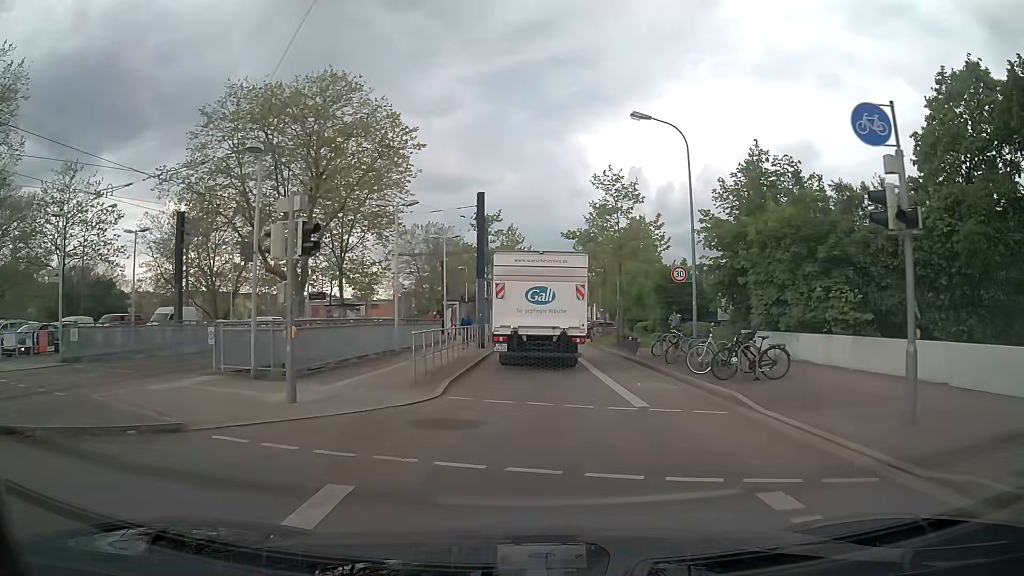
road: secondary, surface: asphalt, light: Day
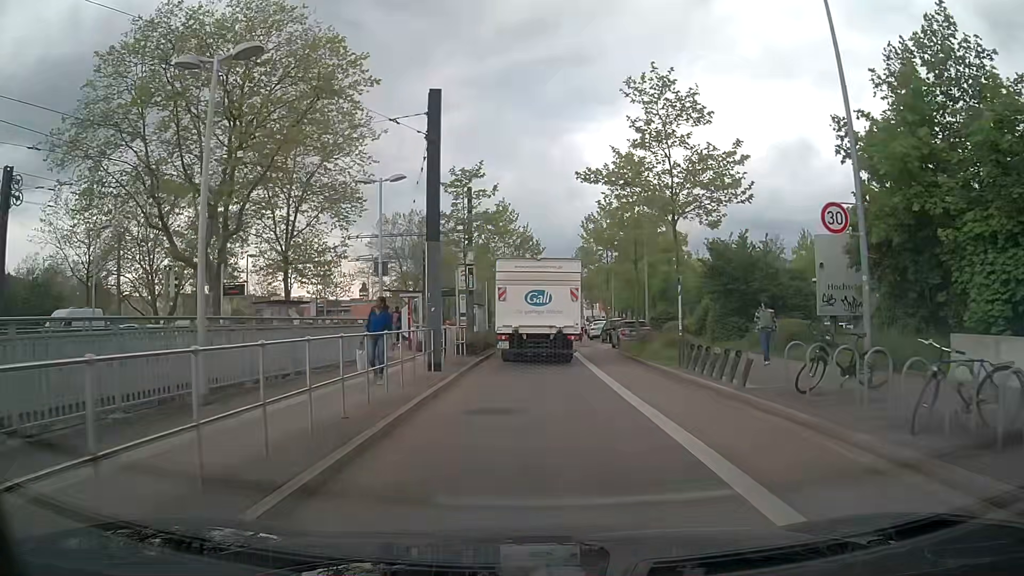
(+0.1, +13.7) m; 0°
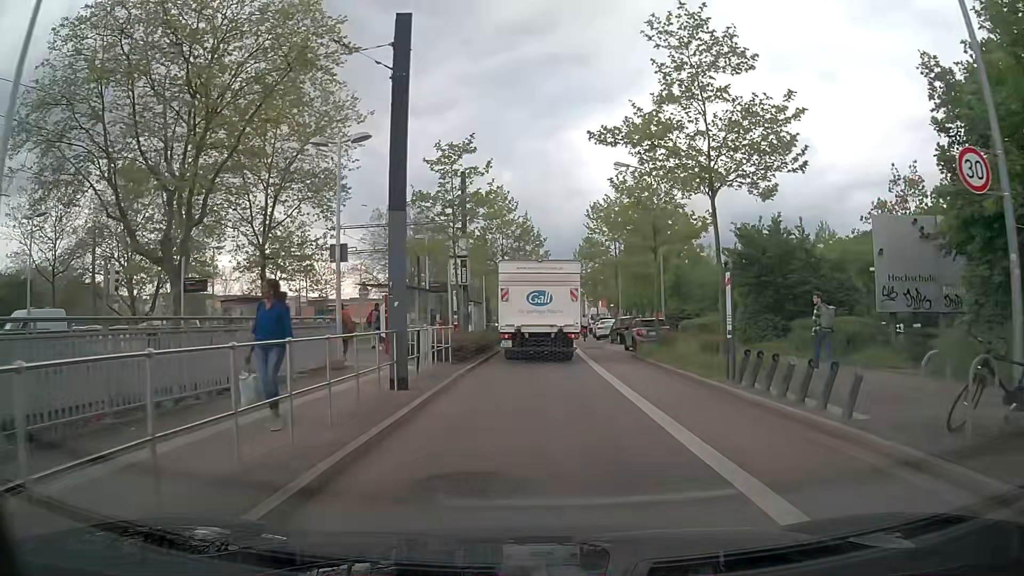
(0.0, +4.4) m; 0°
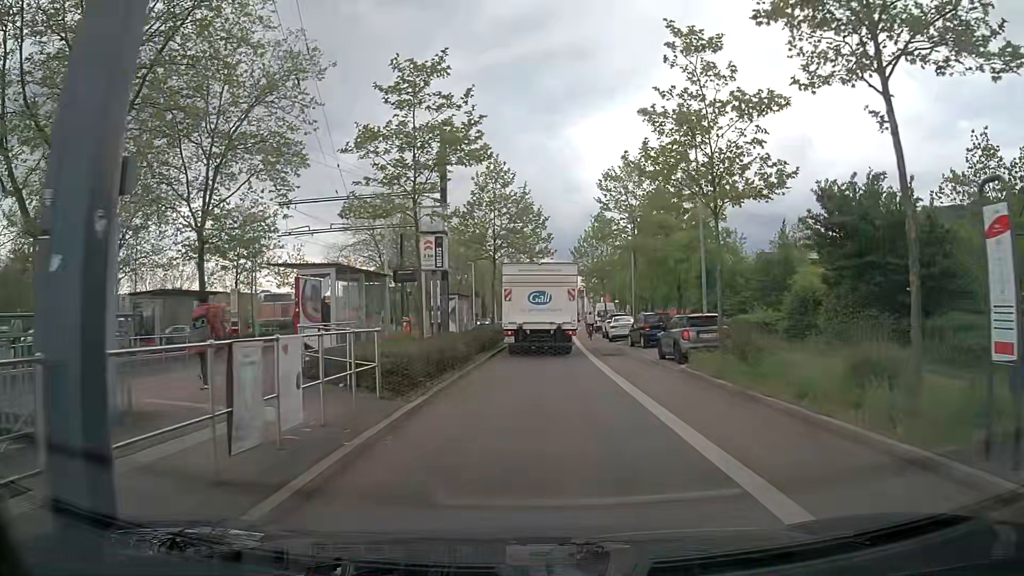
(0.0, +8.7) m; +1°
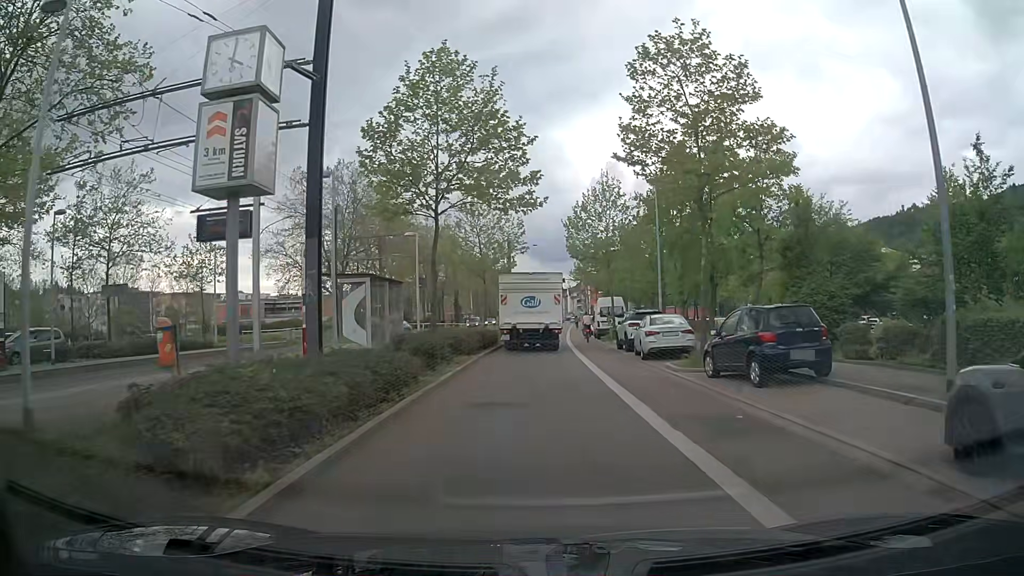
(+0.1, +17.0) m; +1°
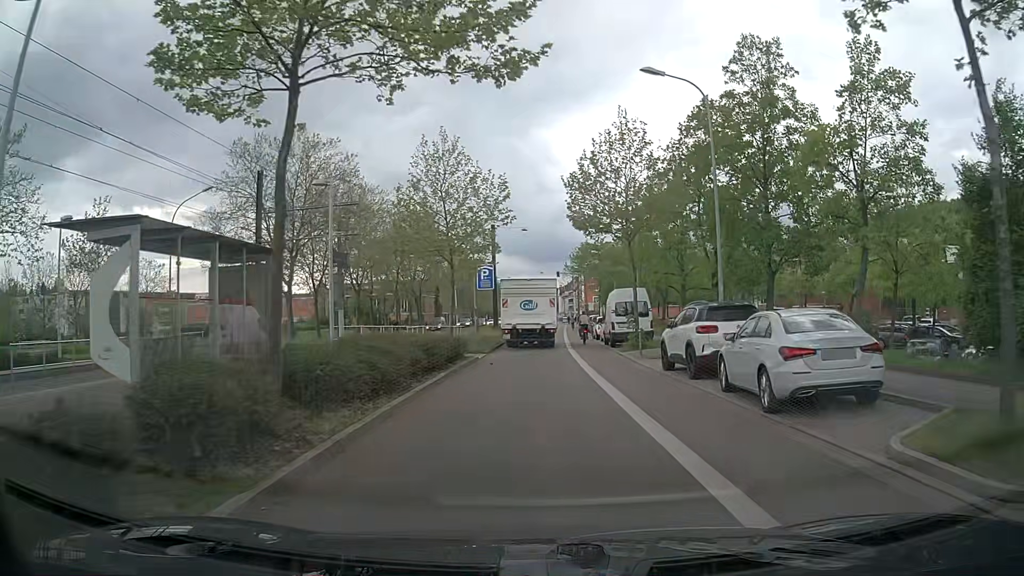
(+0.2, +12.5) m; +1°
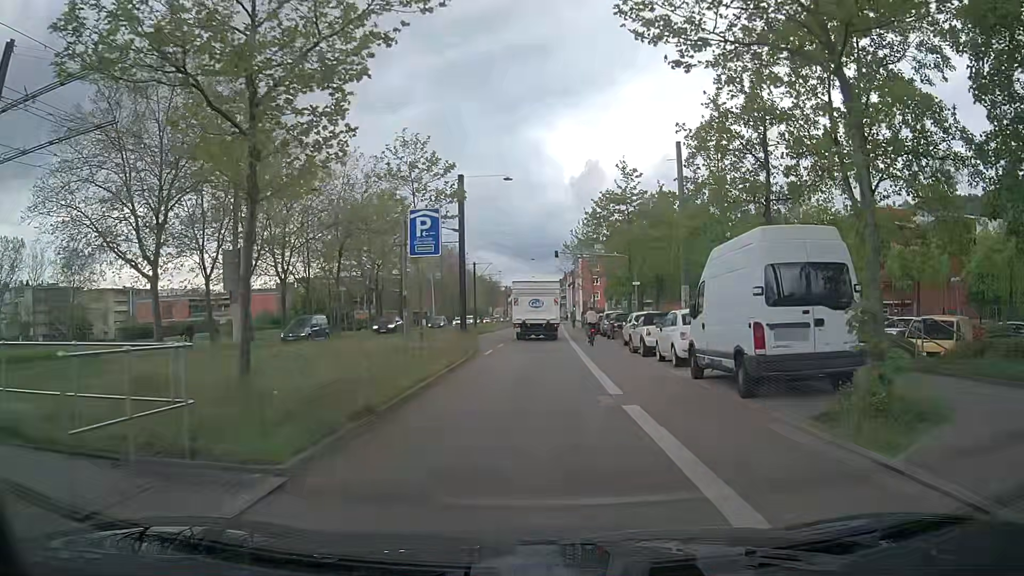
(+0.3, +21.1) m; +2°
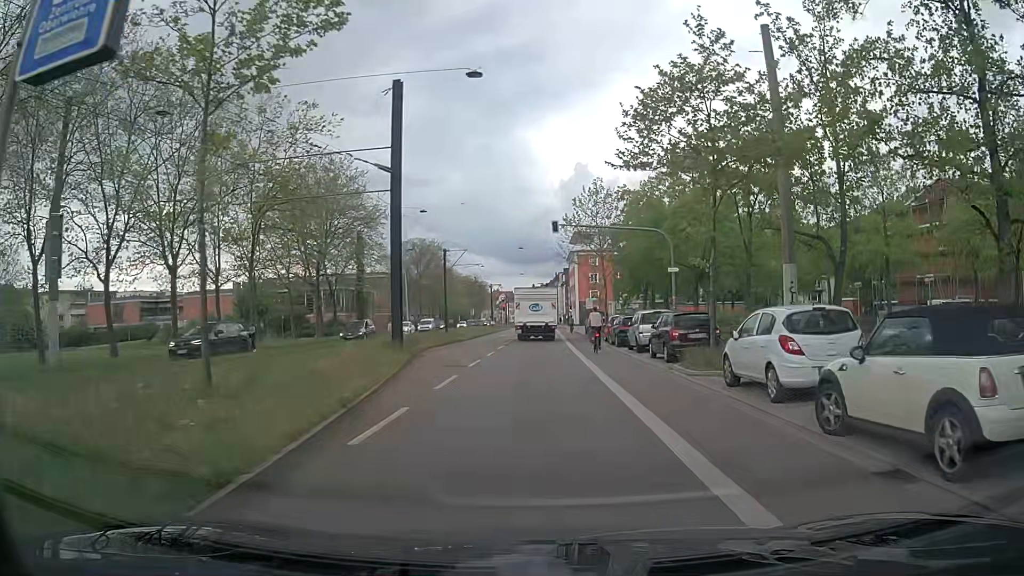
(+0.1, +17.4) m; +1°
